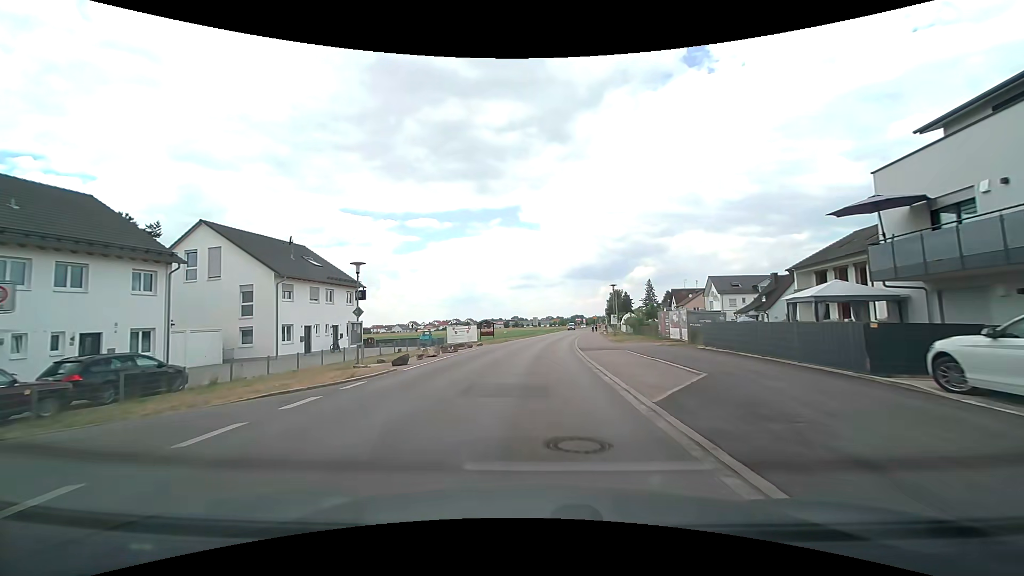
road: tertiary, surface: asphalt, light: Day
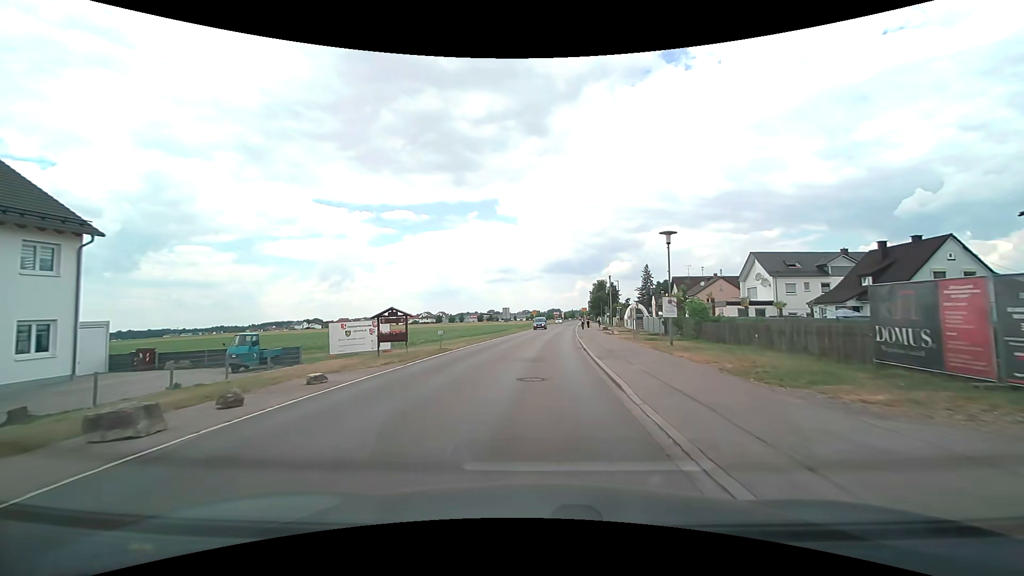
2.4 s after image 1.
(+0.5, +26.3) m; +3°
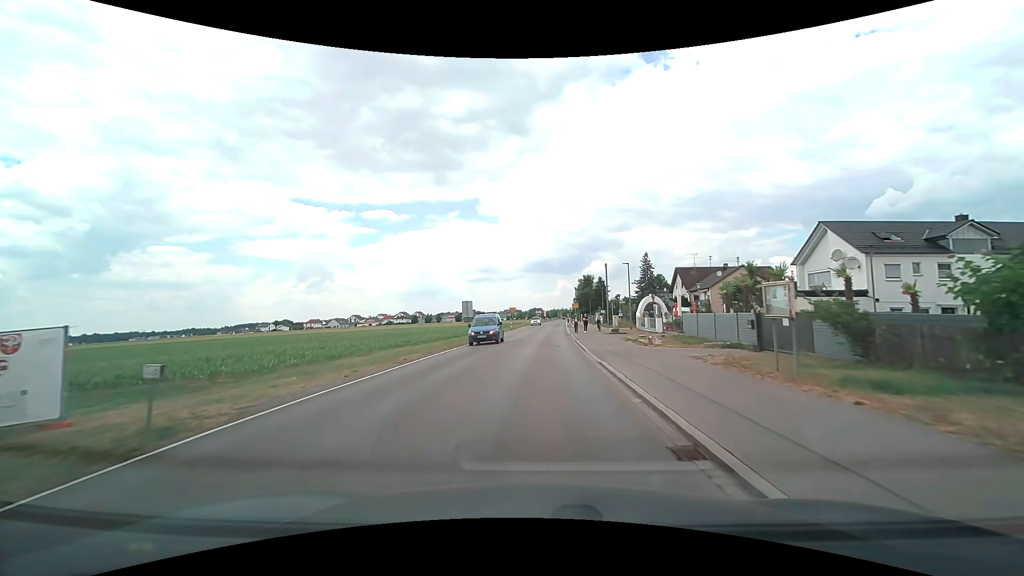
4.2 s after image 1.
(+0.2, +19.6) m; +2°
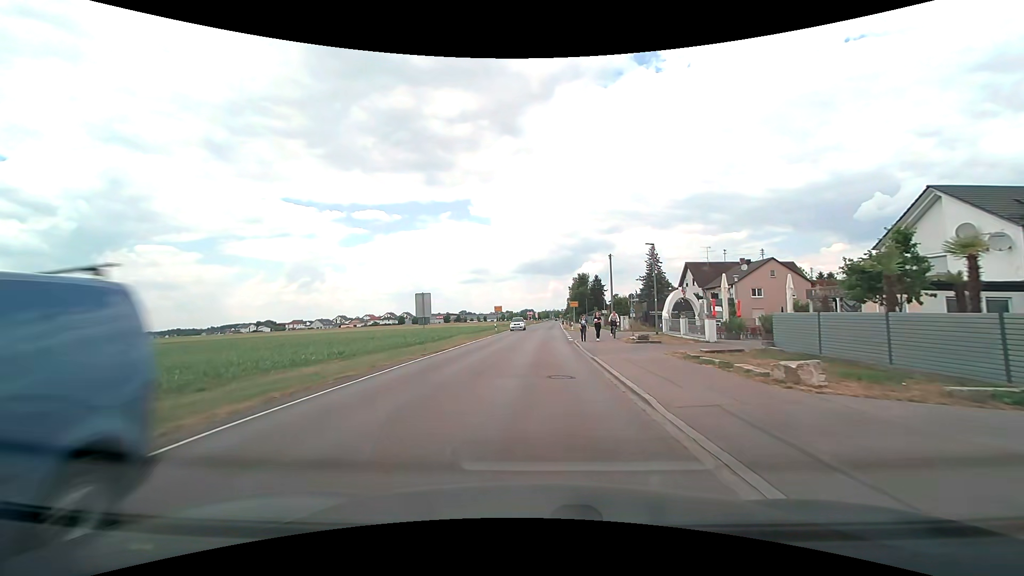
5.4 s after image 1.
(+0.1, +13.1) m; +1°
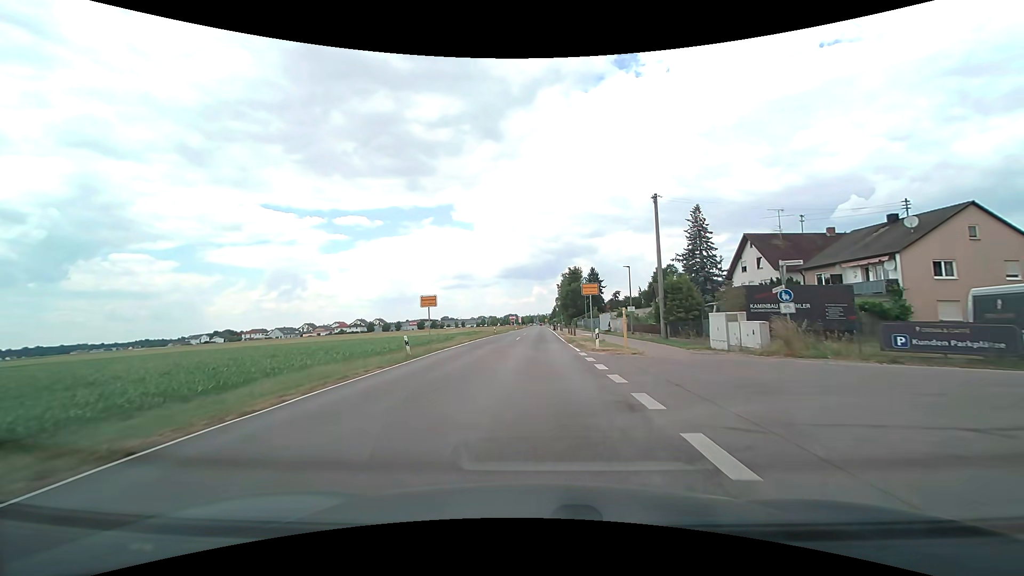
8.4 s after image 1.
(+0.6, +33.1) m; +2°
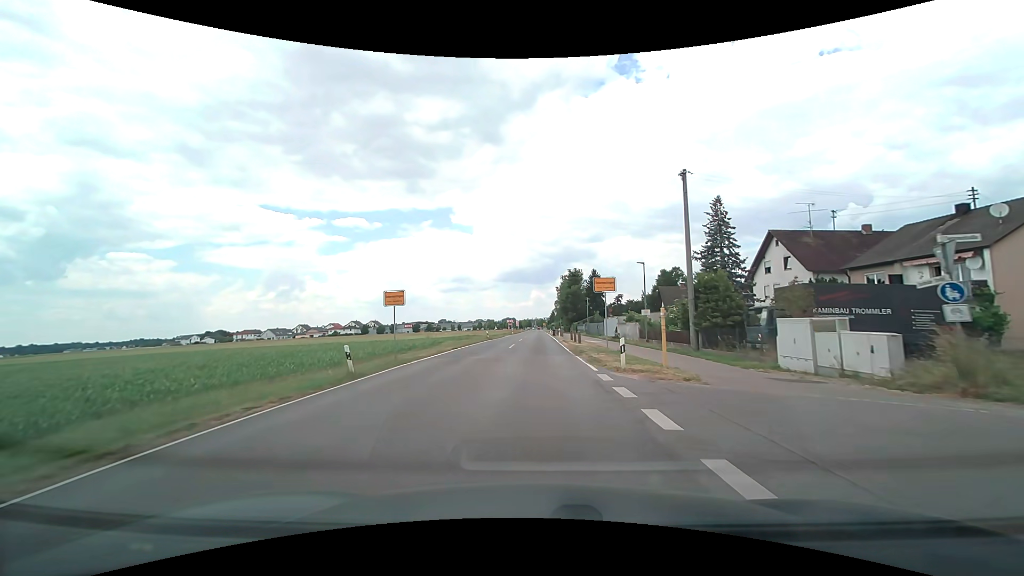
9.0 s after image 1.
(0.0, +6.8) m; 0°
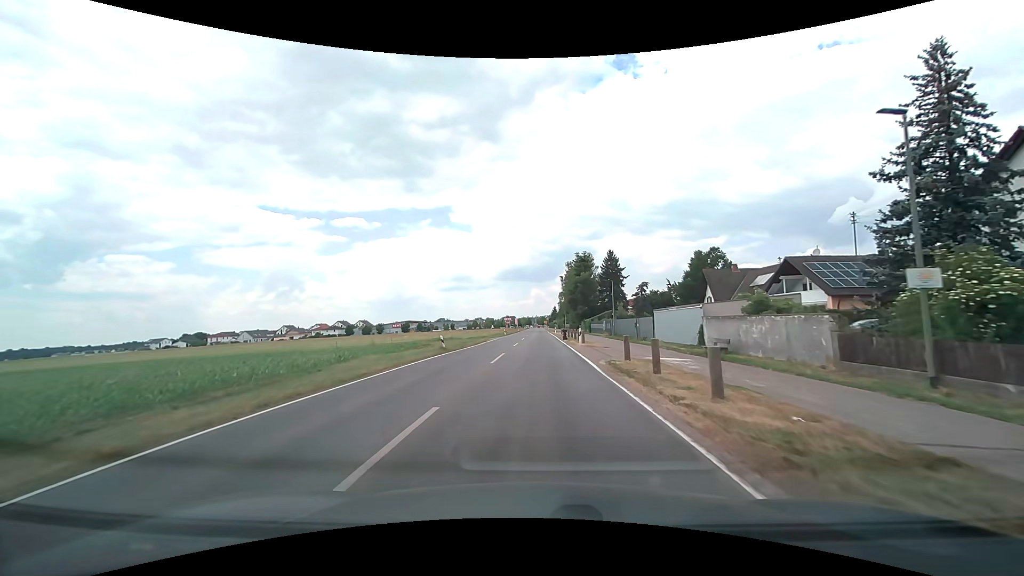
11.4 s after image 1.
(0.0, +27.7) m; 0°
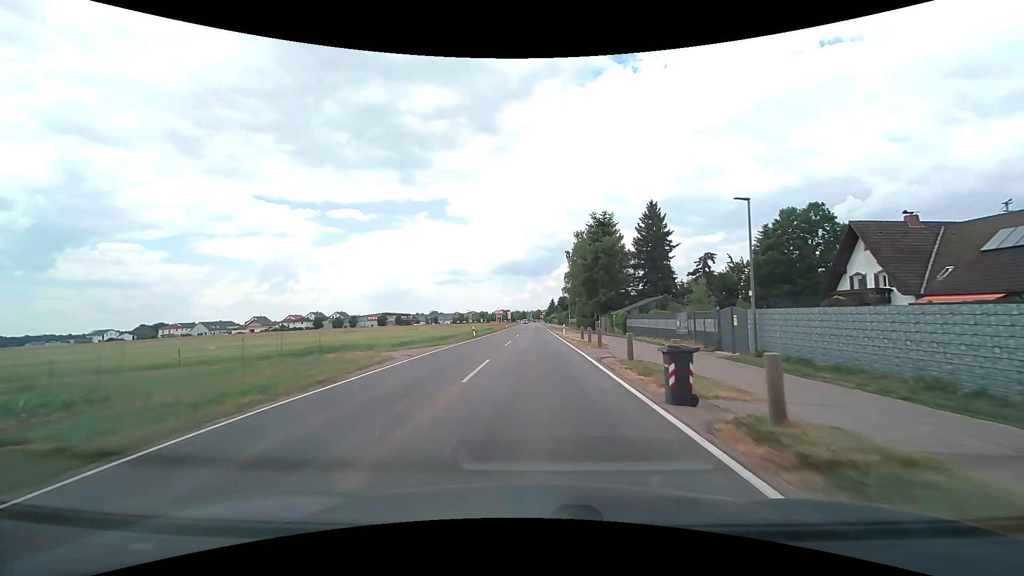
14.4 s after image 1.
(0.0, +36.5) m; 0°
(0, +10) (0, +20) (0, +30) (+1, +40) (+1, +50) (+1, +60) (+1, +70) (+1, +80) (+1, +90) (+1, +100) m
